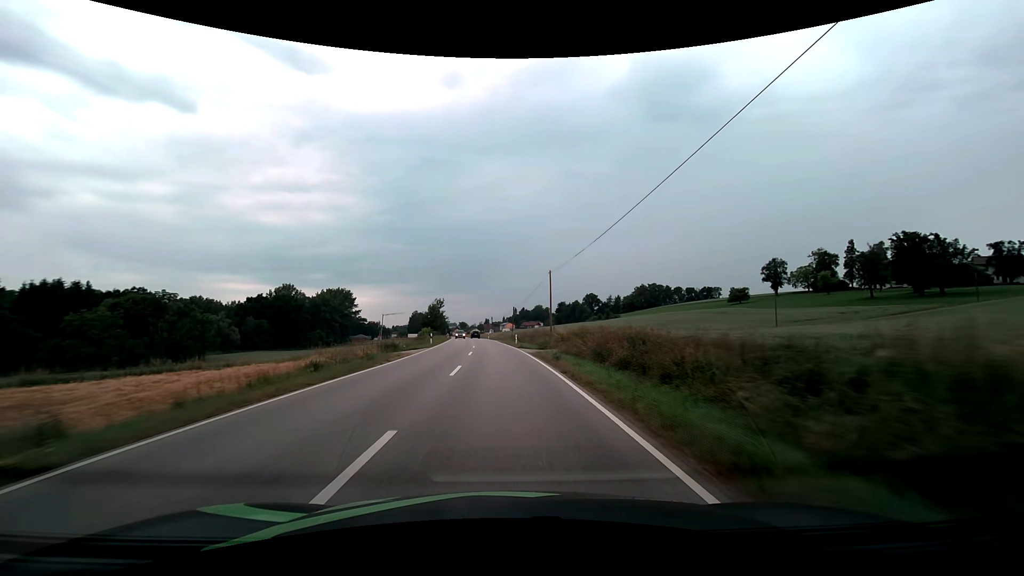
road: secondary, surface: asphalt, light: Day
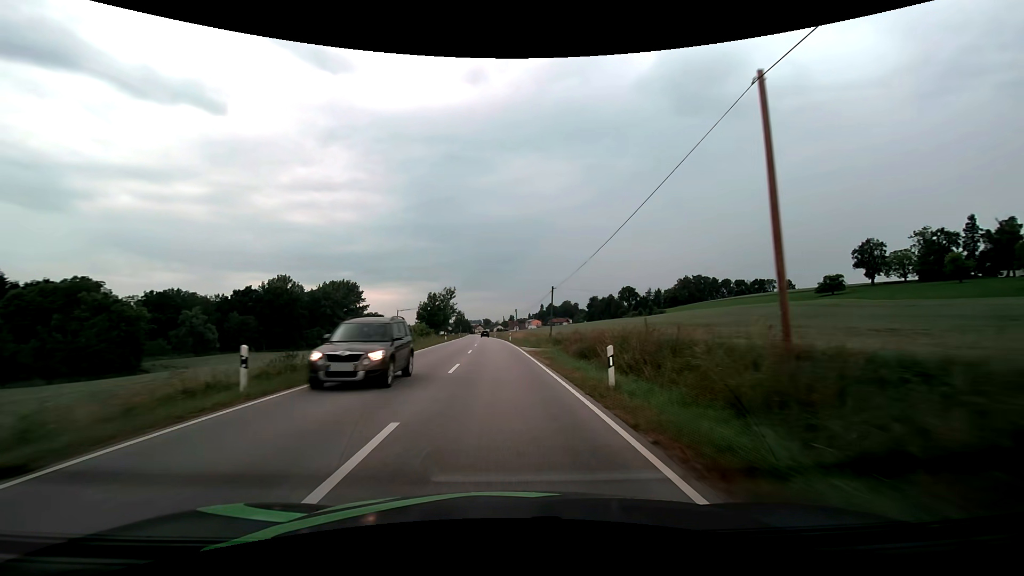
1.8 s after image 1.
(-0.8, +35.5) m; -3°
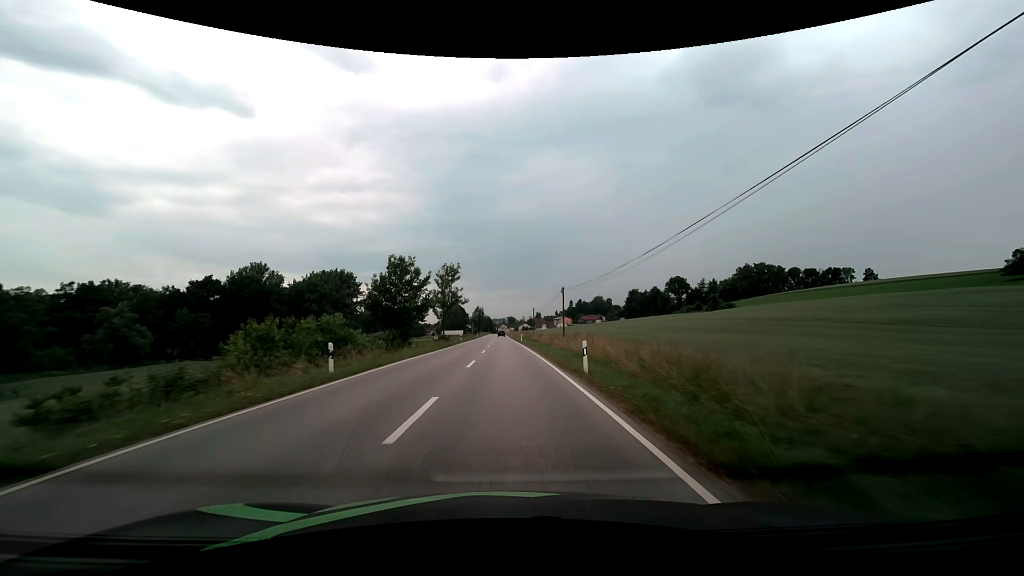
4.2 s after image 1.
(-1.3, +45.3) m; -3°
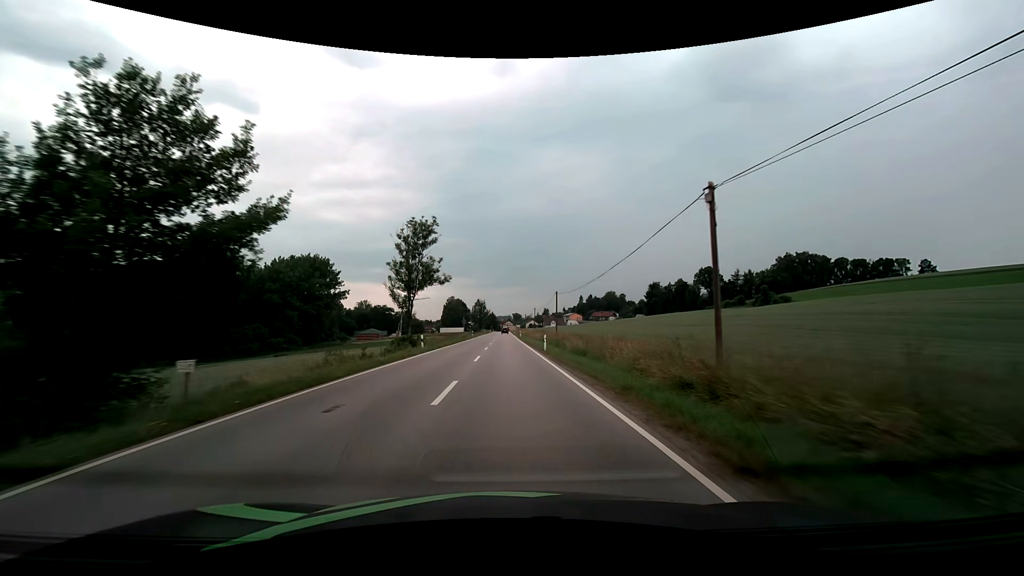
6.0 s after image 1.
(-0.3, +33.2) m; -1°
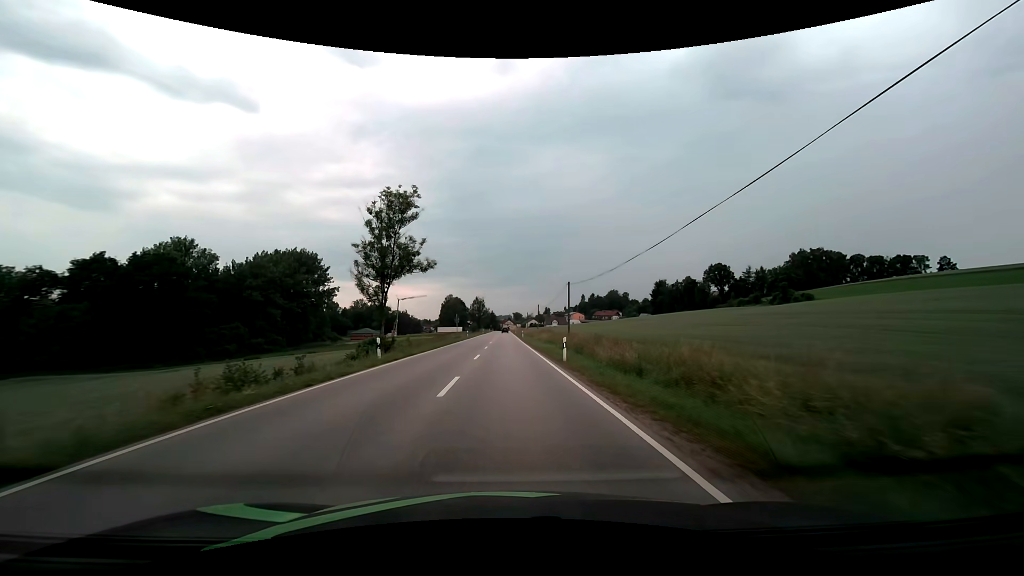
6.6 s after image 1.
(0.0, +10.9) m; 0°
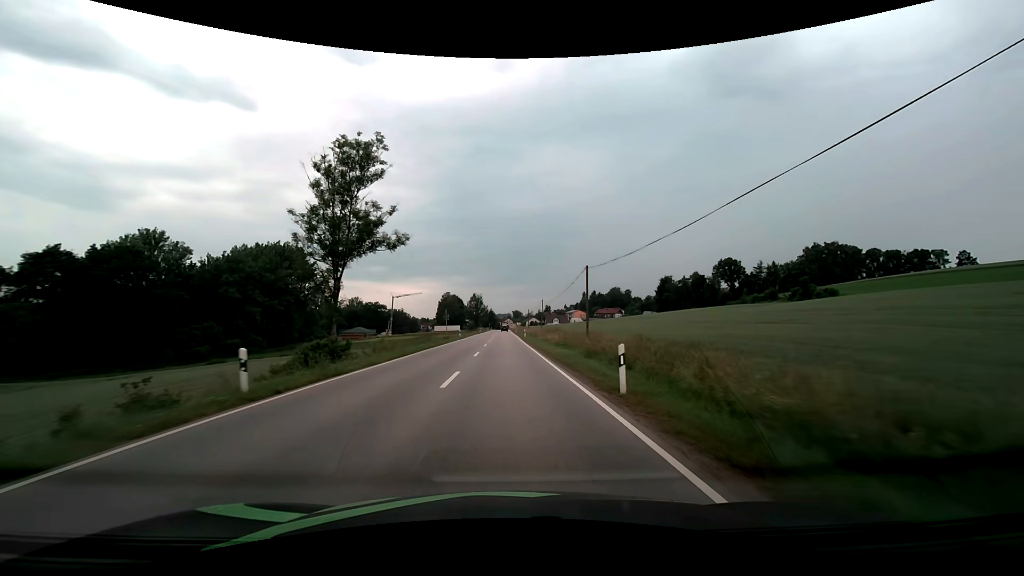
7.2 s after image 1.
(0.0, +10.8) m; 0°
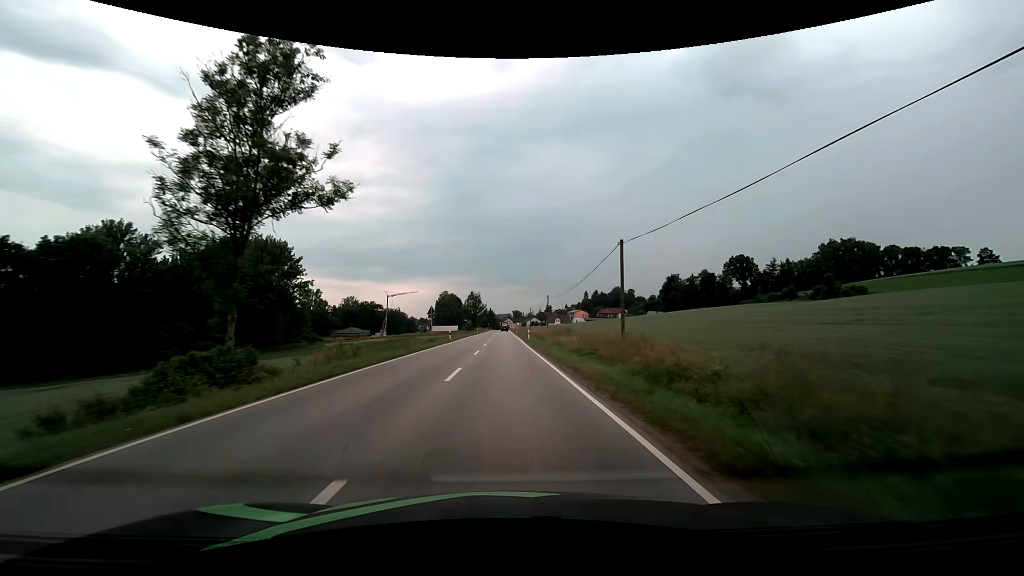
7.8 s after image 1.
(0.0, +10.5) m; 0°
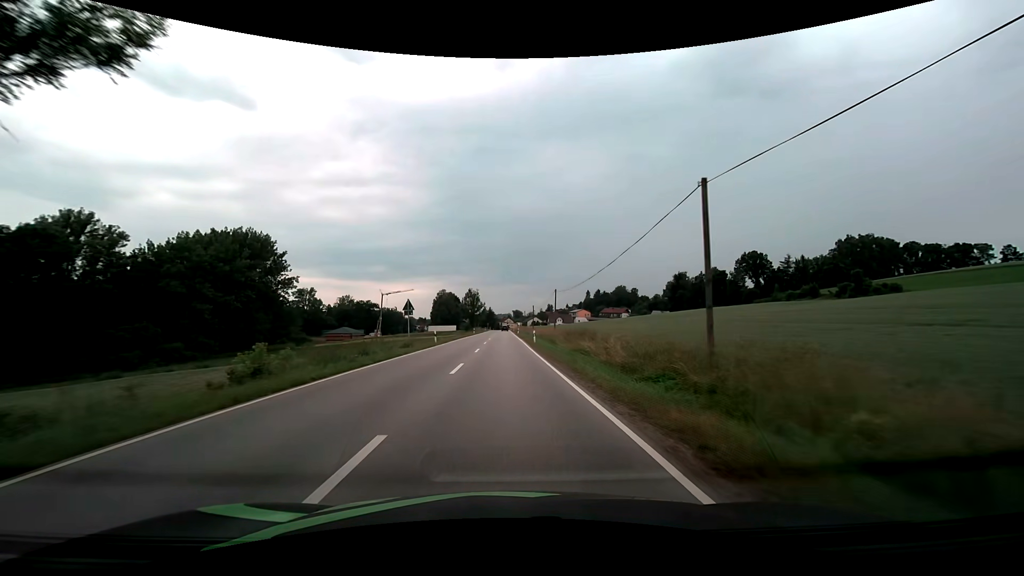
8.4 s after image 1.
(0.0, +10.2) m; 0°
(0, +10) (0, +20) (0, +30) (0, +40) (0, +50) (0, +60) (-1, +70) (-1, +80) (-1, +90) (-1, +100) m
